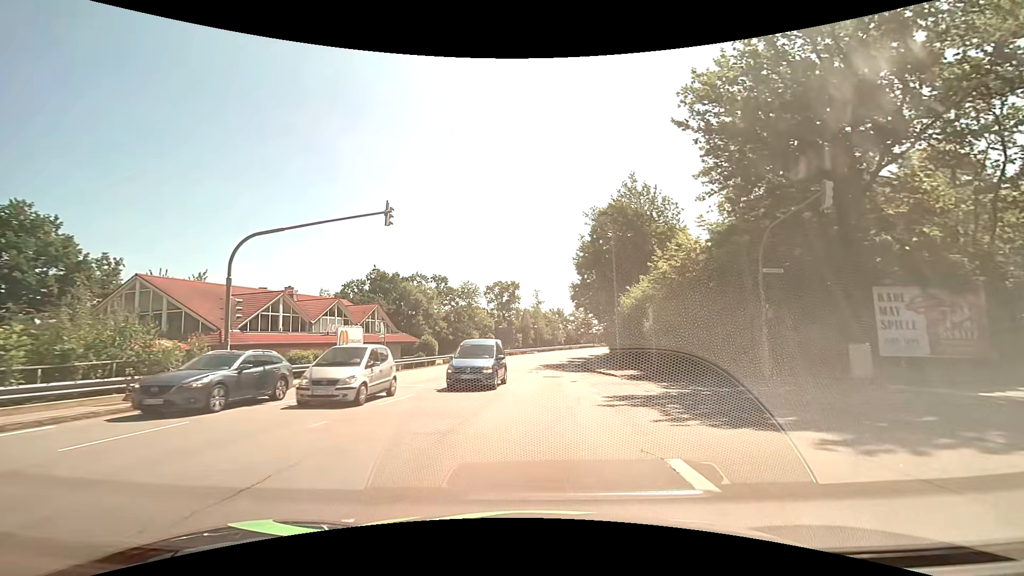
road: tertiary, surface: asphalt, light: Day
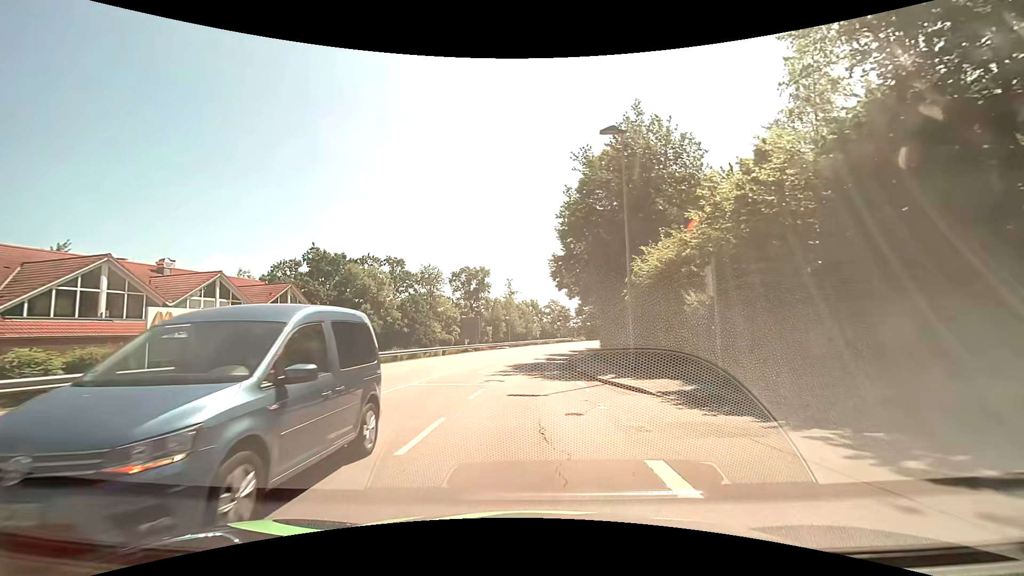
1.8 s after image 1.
(+0.2, +12.6) m; +2°
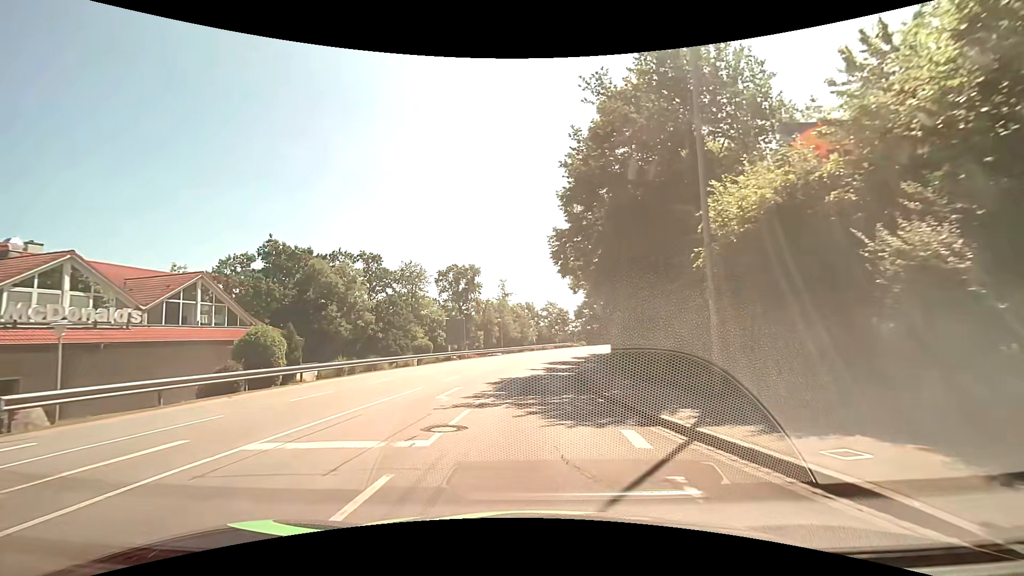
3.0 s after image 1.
(+0.1, +9.7) m; +1°
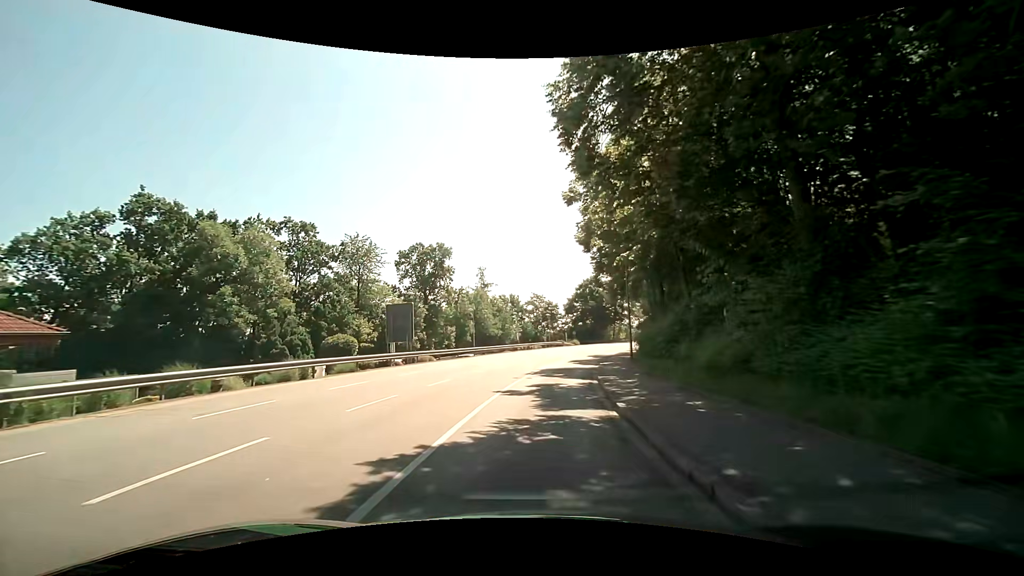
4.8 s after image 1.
(0.0, +16.2) m; +1°
(0, +10) (+1, +20) (+2, +30) (+4, +40) (+6, +49) (+9, +59) (+13, +68) (+17, +78) (+21, +87) (+25, +96) m
